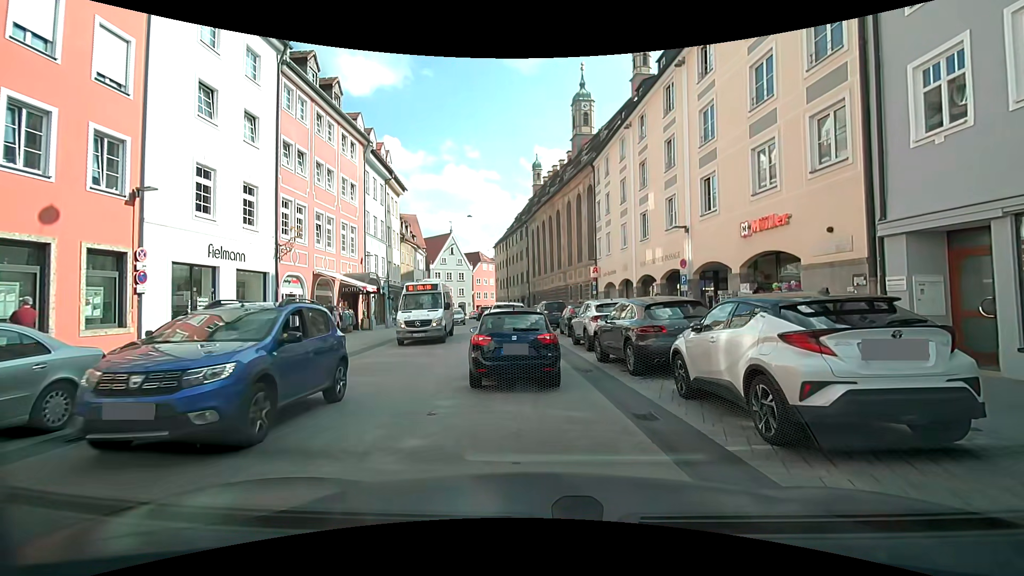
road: secondary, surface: asphalt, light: Day
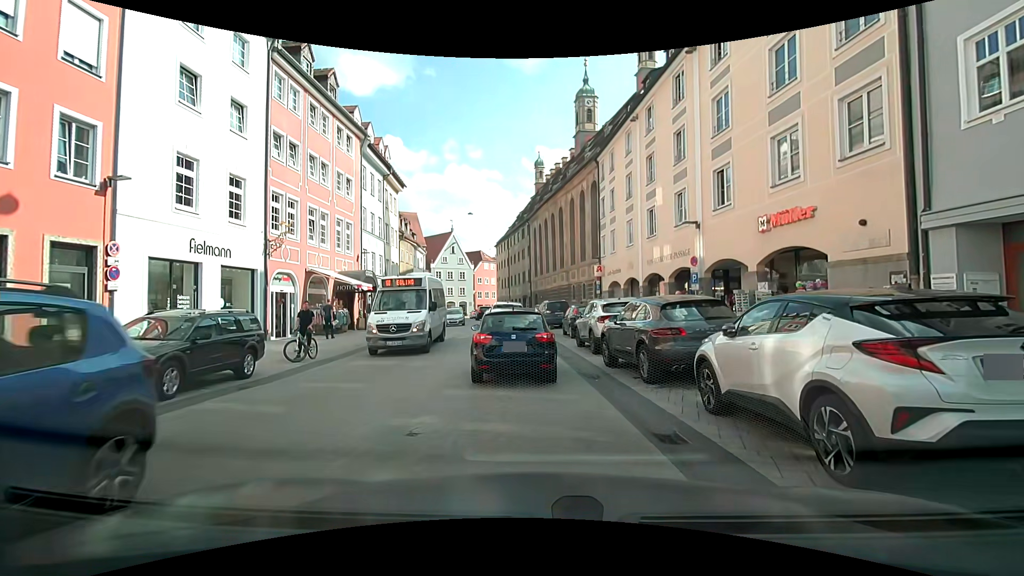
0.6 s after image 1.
(0.0, +1.2) m; +1°
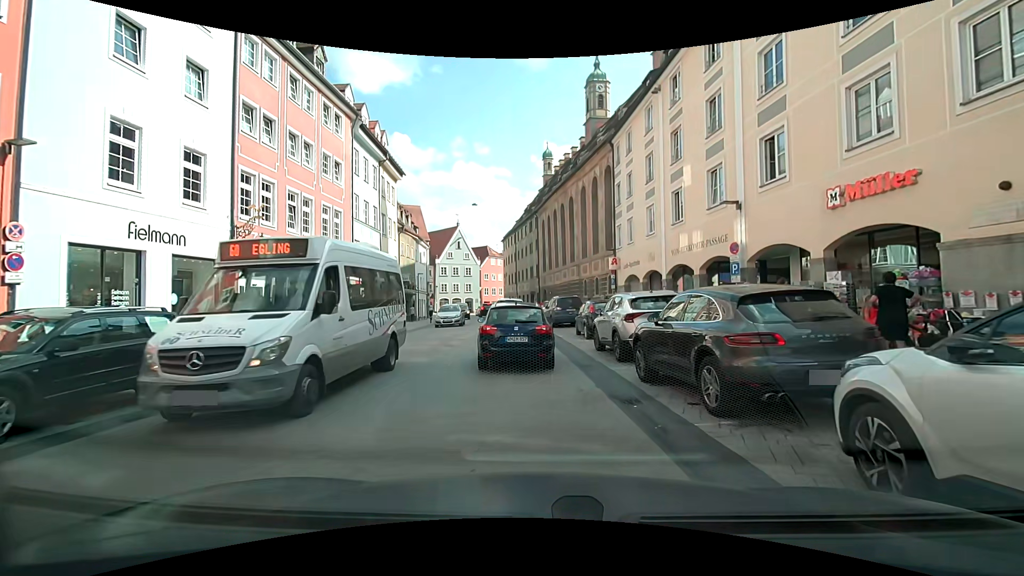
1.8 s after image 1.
(+0.1, +3.2) m; +1°
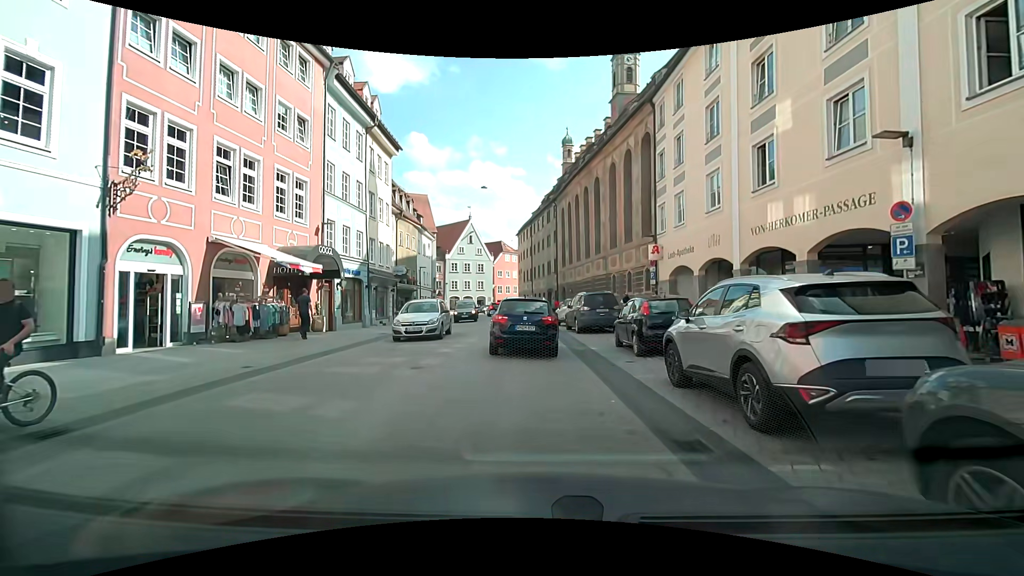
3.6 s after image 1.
(-0.2, +6.8) m; -1°
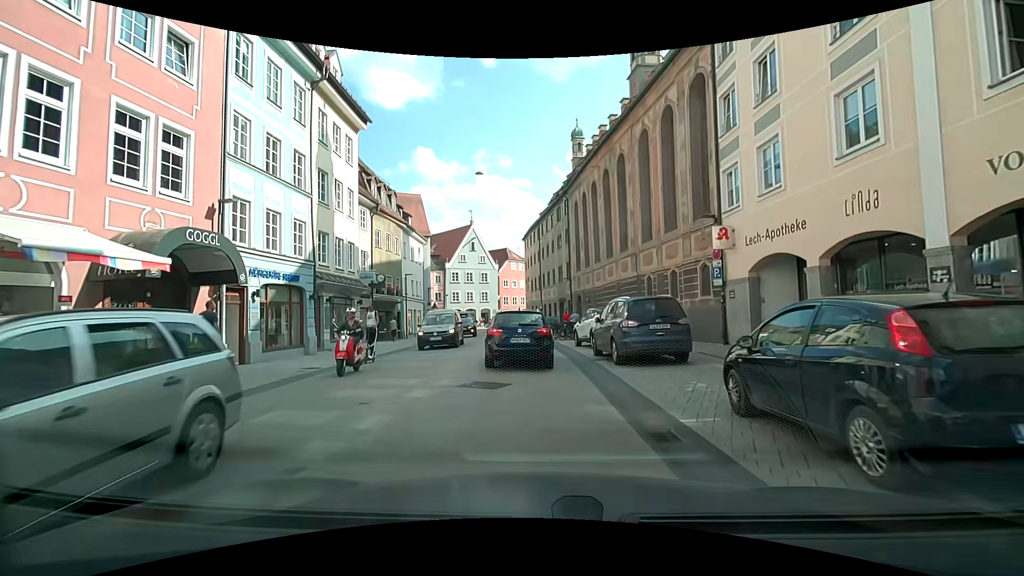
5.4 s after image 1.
(-0.1, +8.4) m; -2°
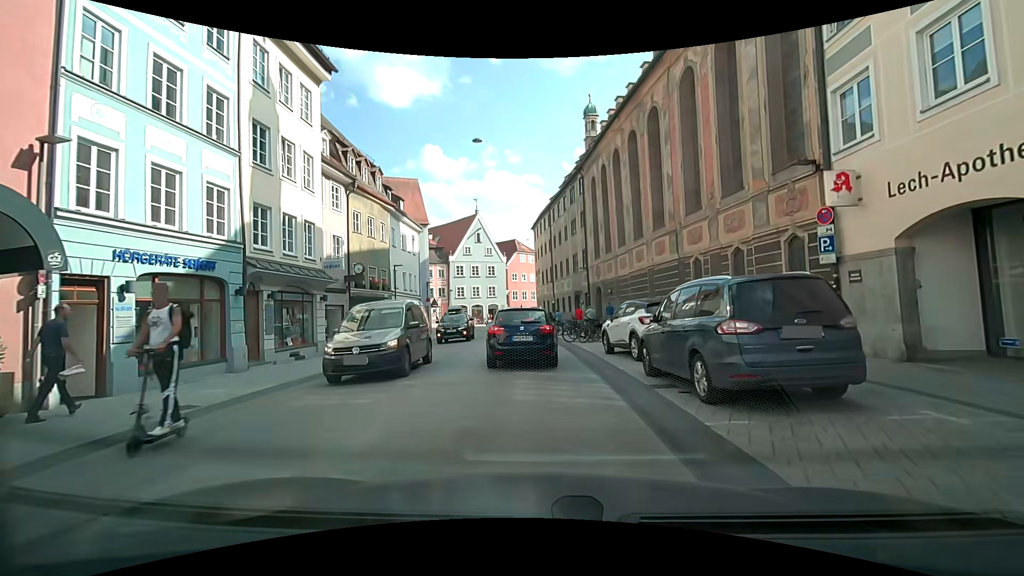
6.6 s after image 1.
(0.0, +6.1) m; -1°
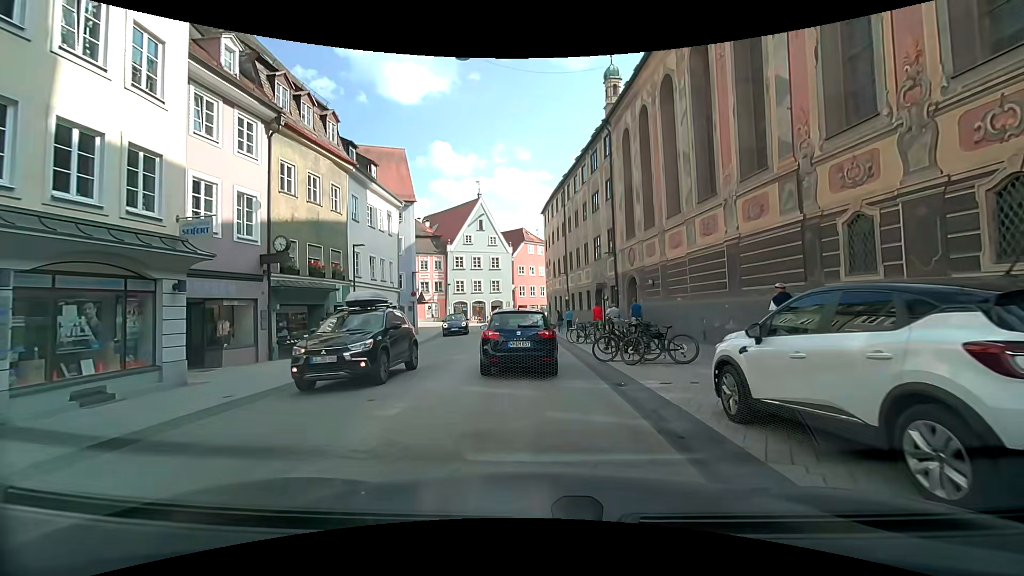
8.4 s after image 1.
(0.0, +9.2) m; -1°
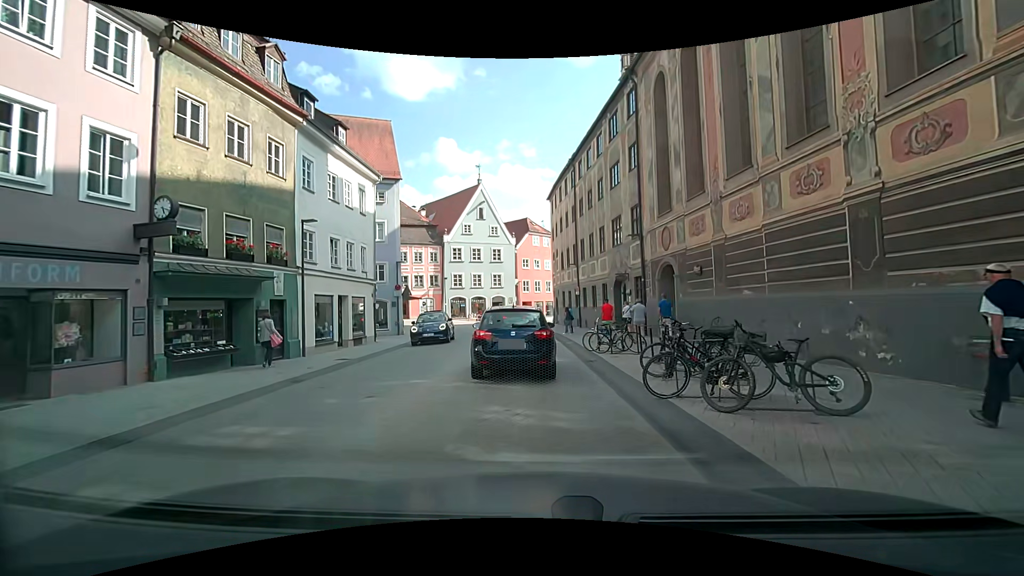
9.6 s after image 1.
(0.0, +6.0) m; -1°
